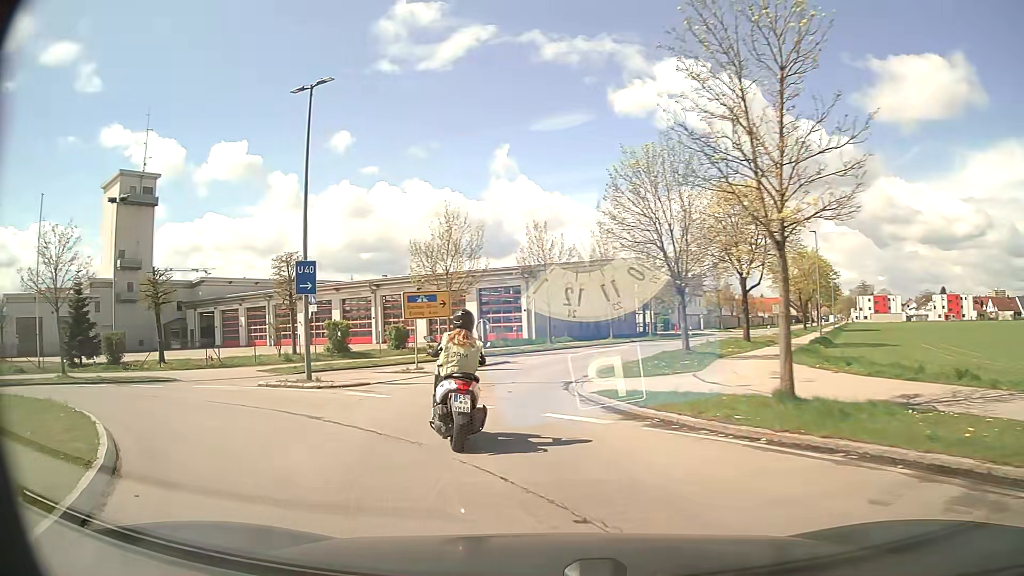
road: secondary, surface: asphalt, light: Day
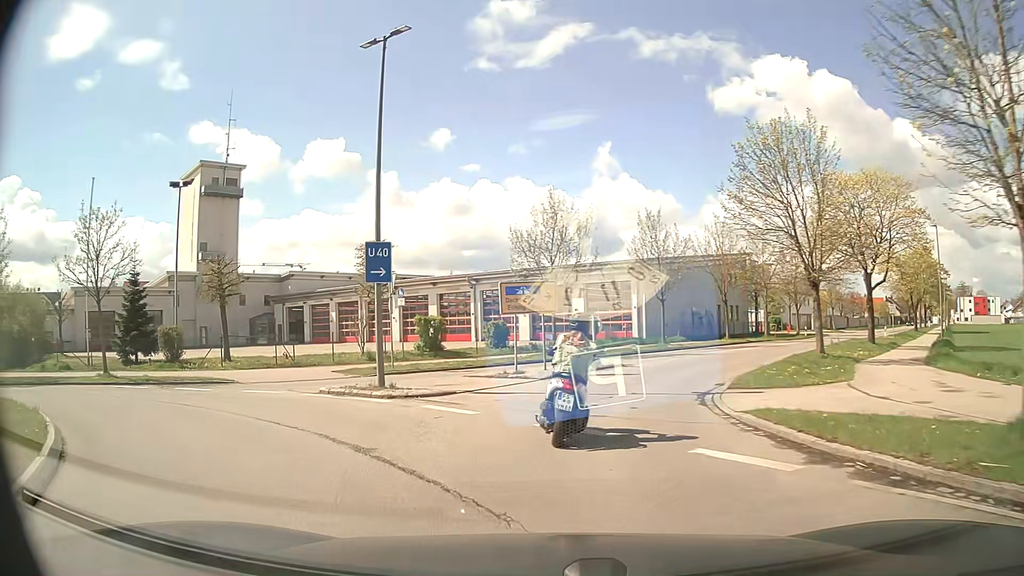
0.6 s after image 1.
(-0.3, +3.3) m; -8°
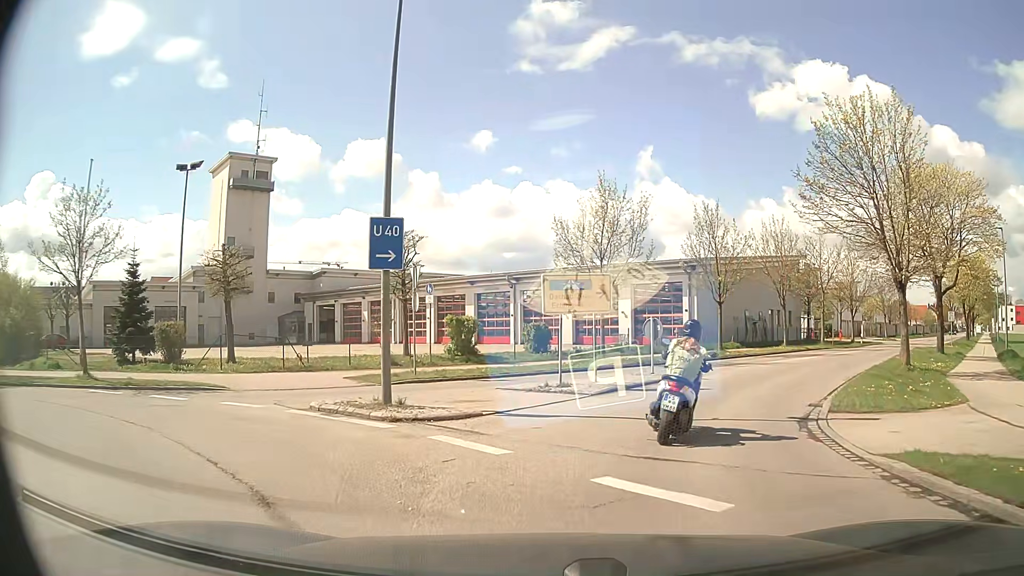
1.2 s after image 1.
(-0.2, +3.4) m; -5°
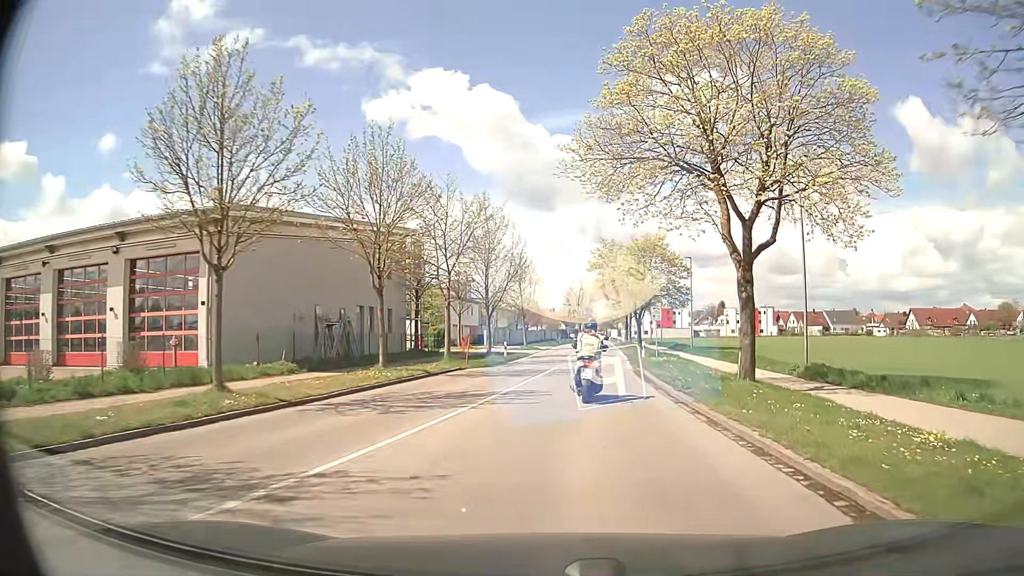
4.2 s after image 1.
(+6.1, +20.0) m; +35°
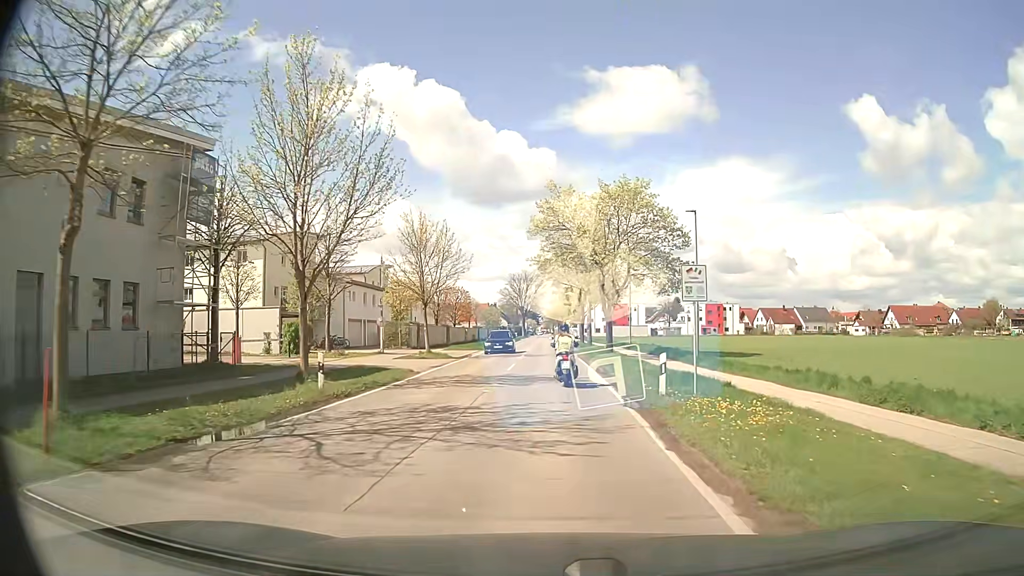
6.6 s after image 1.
(+1.1, +22.6) m; +4°
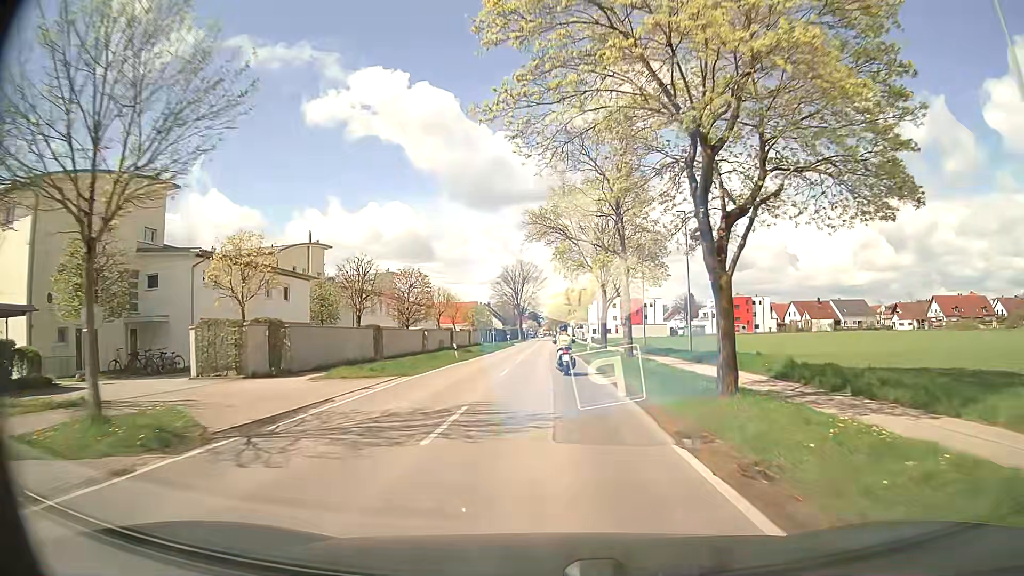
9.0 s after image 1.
(+0.3, +27.8) m; 0°
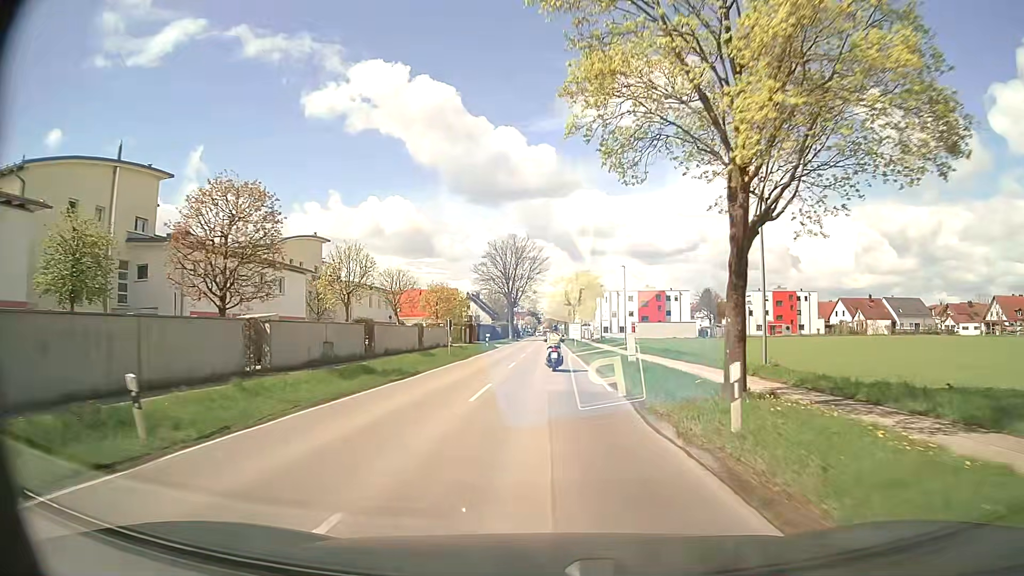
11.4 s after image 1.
(-0.1, +31.6) m; 0°
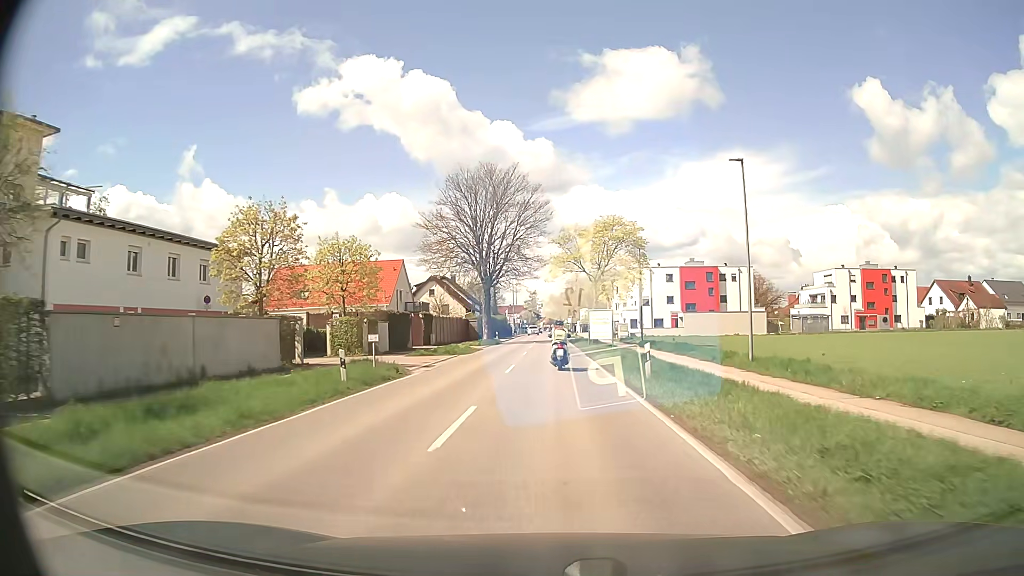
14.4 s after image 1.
(-0.1, +41.5) m; 0°
(0, +10) (0, +20) (0, +30) (0, +40) (0, +50) (0, +60) (0, +70) (0, +80) (0, +90) (0, +100) m
